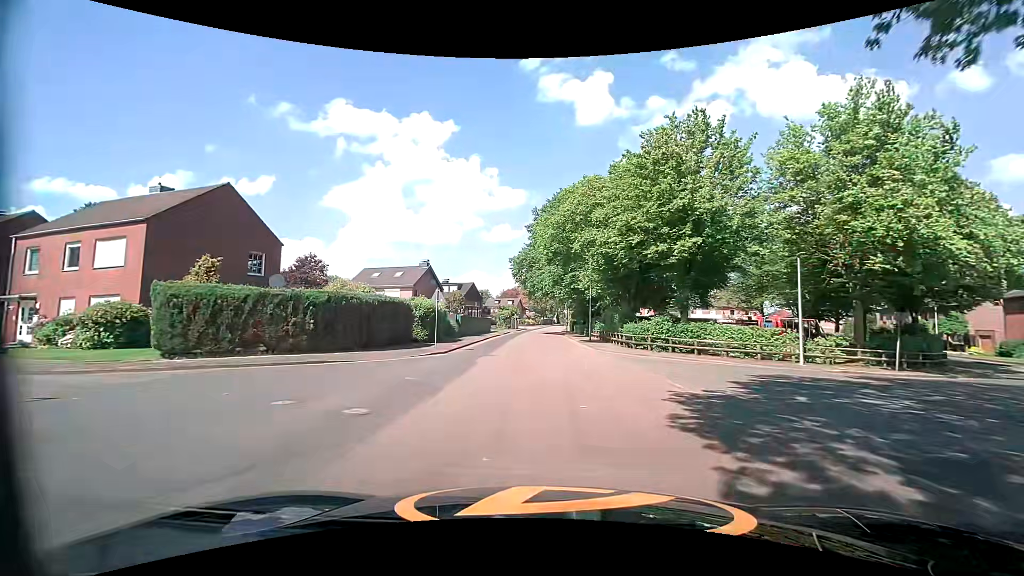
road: tertiary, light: Day
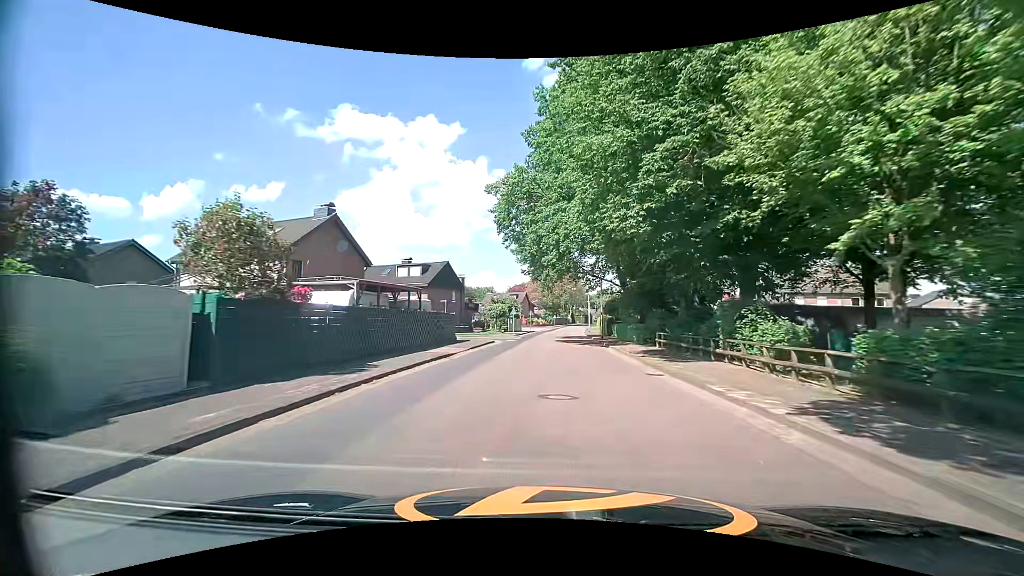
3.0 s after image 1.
(-0.5, +34.5) m; -1°
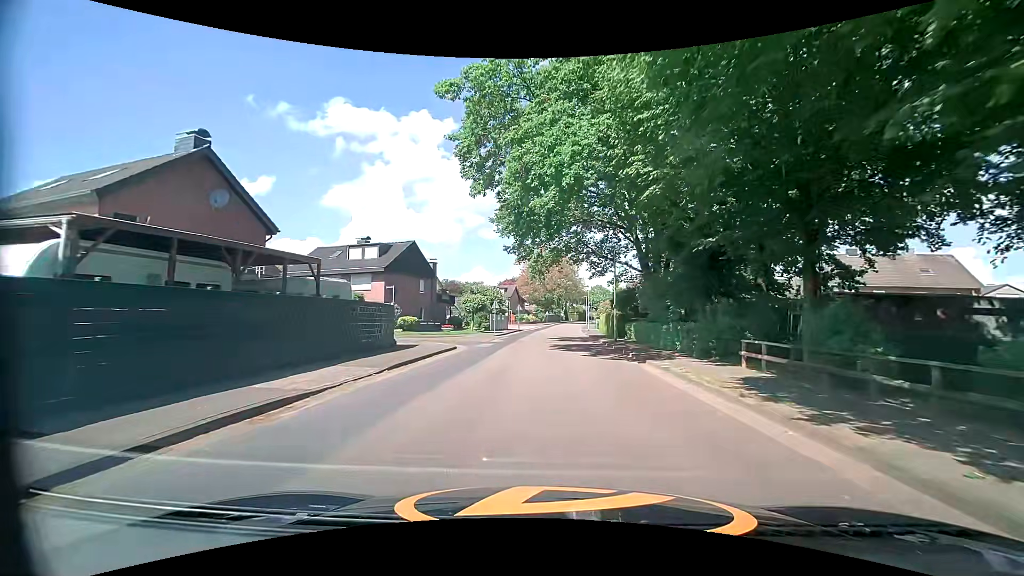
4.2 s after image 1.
(+0.1, +12.7) m; +1°
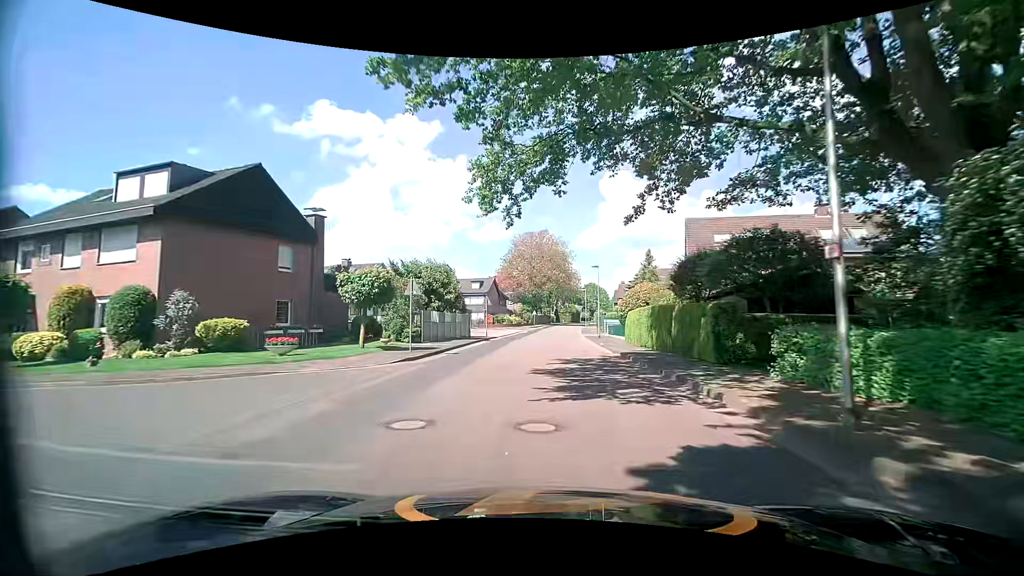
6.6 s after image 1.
(+0.4, +24.8) m; +1°
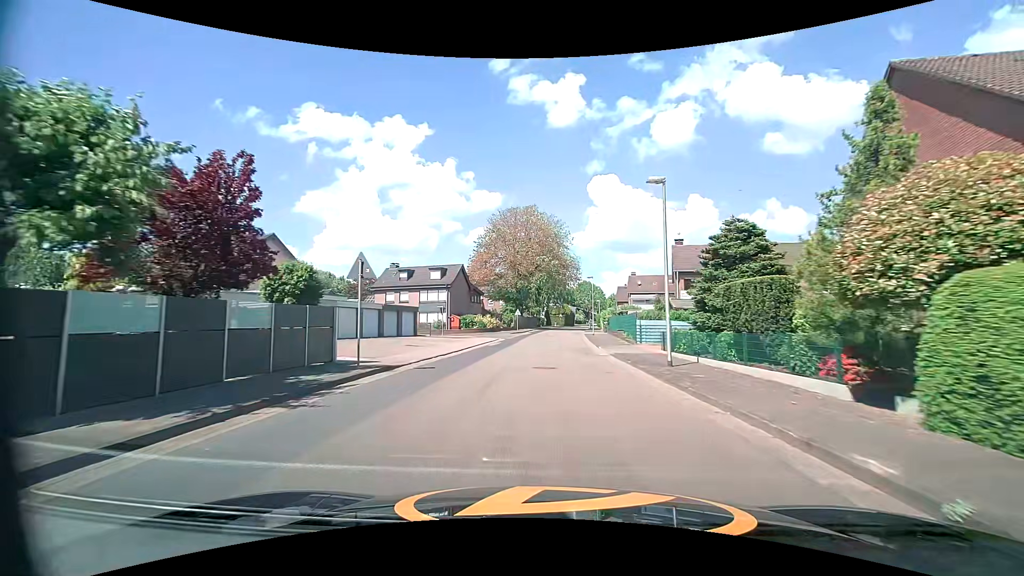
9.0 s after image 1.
(+0.4, +25.4) m; +2°
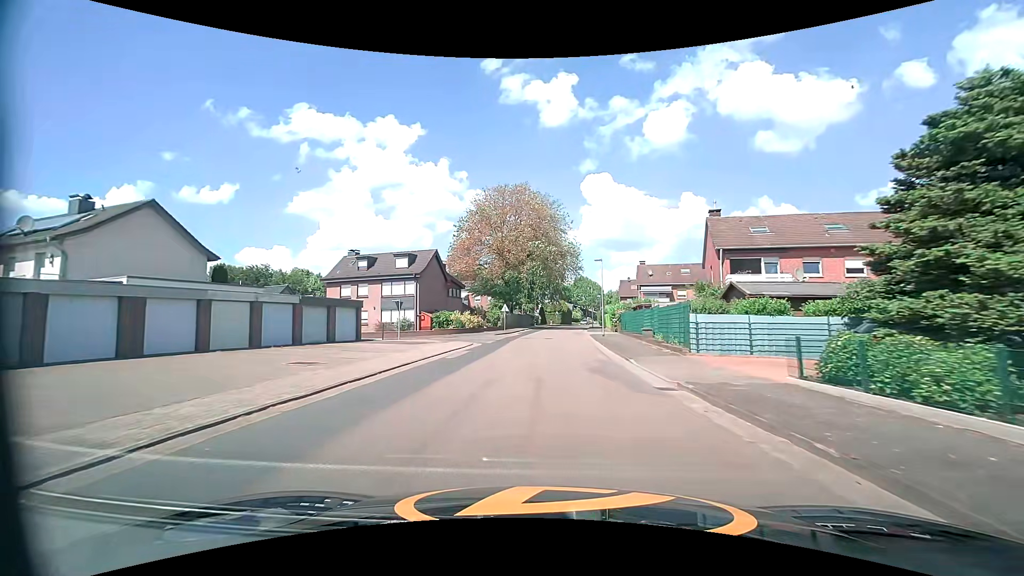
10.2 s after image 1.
(+0.1, +12.6) m; 0°
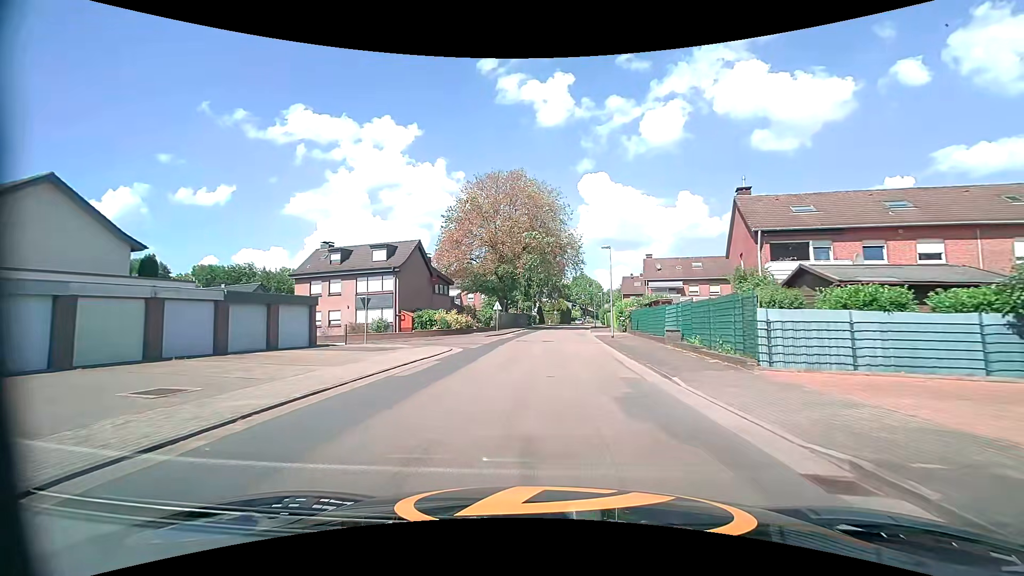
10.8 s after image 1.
(0.0, +6.2) m; 0°
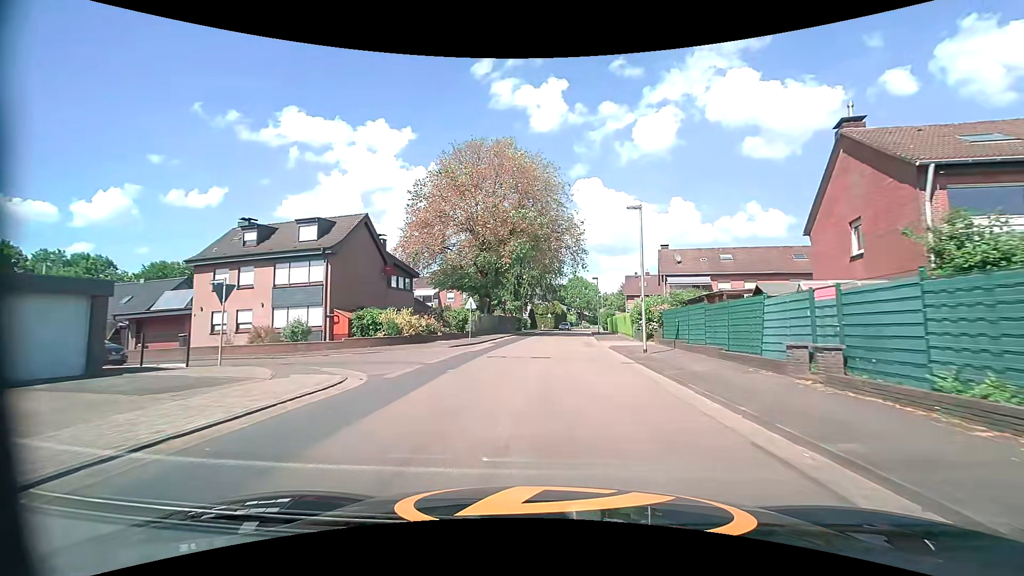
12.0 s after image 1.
(+0.1, +12.4) m; +1°
(0, +10) (+1, +20) (+1, +30) (+2, +40) (+2, +50) (+3, +60) (+4, +70) (+4, +80) (+6, +90) (+7, +100) m
